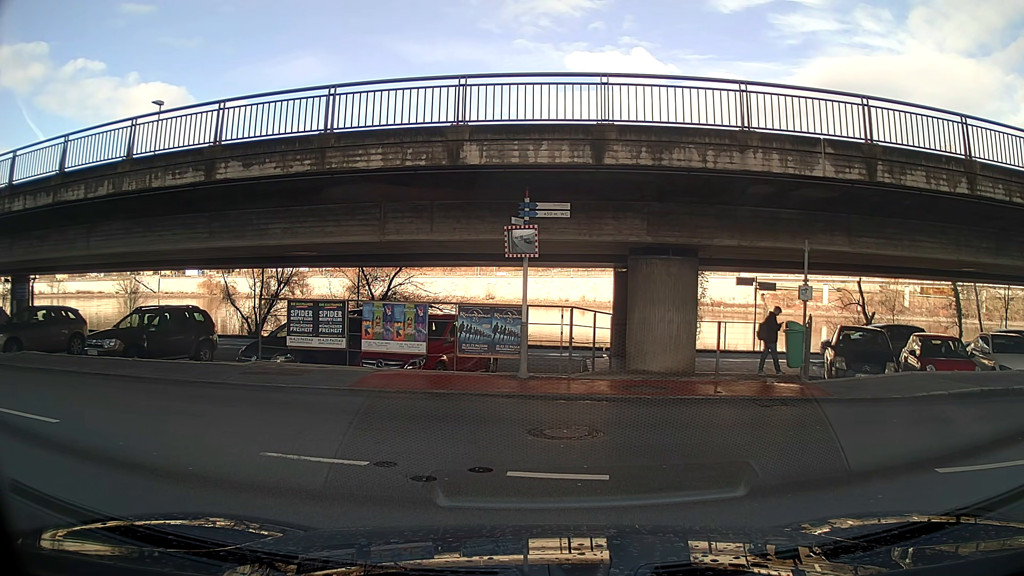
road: residential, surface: asphalt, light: Day
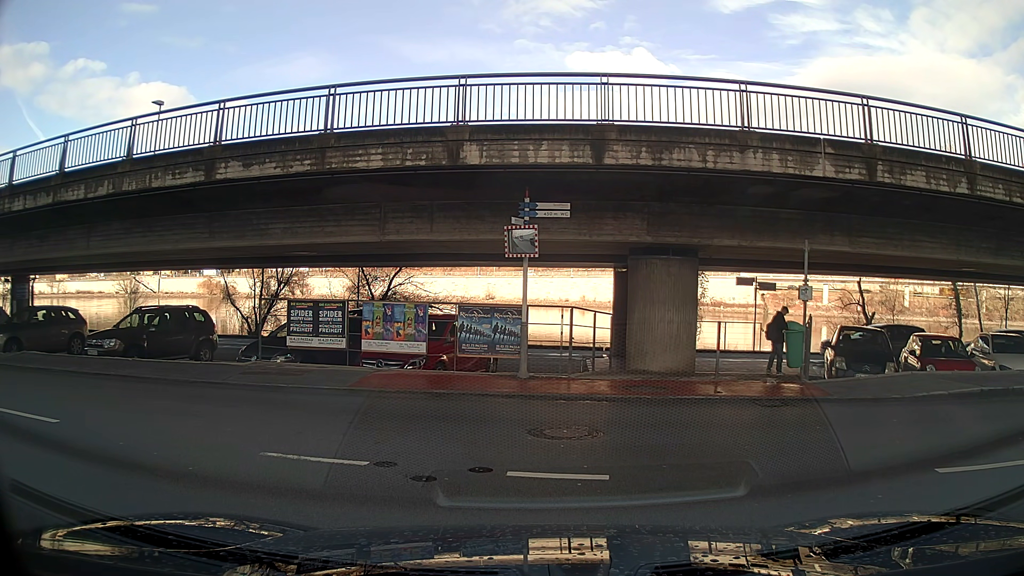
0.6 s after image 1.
(0.0, 0.0) m; 0°
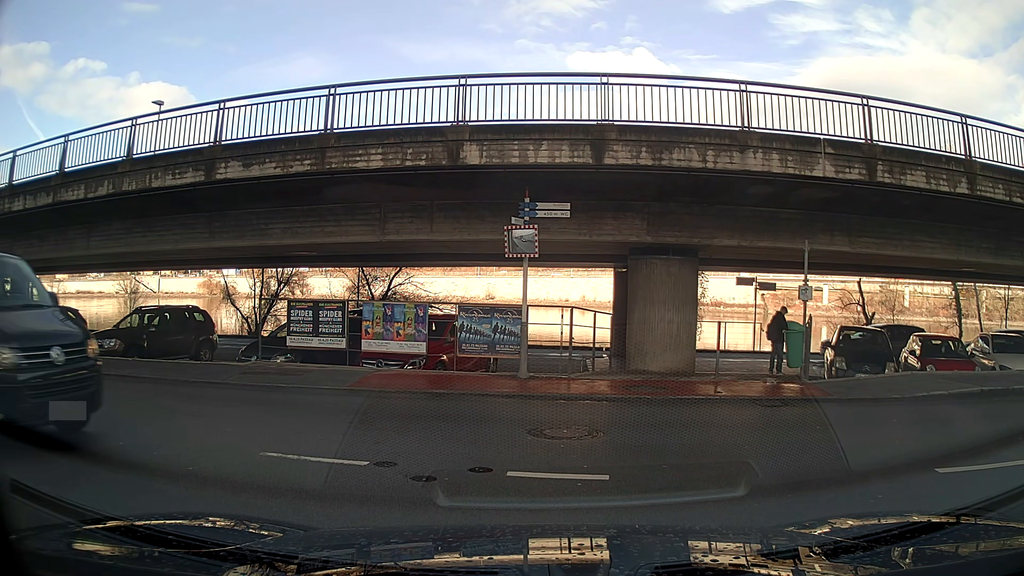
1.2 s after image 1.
(0.0, 0.0) m; 0°
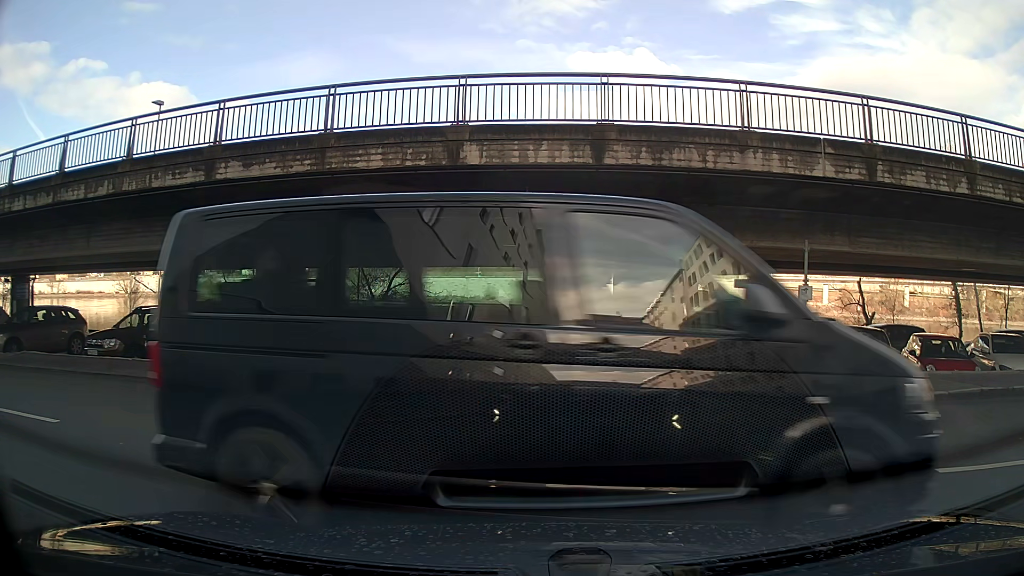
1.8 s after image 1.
(0.0, 0.0) m; 0°
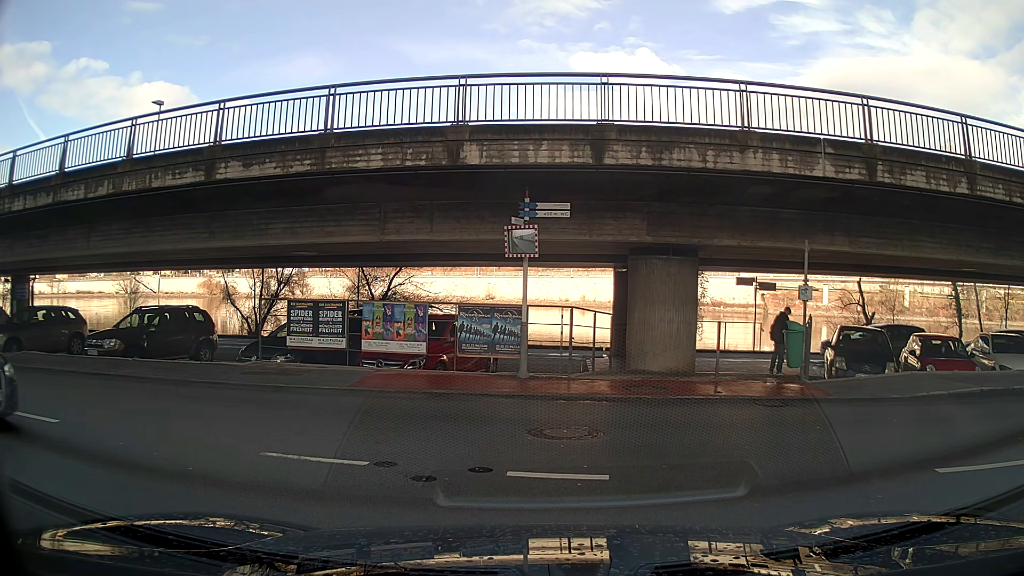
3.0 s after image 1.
(0.0, 0.0) m; 0°
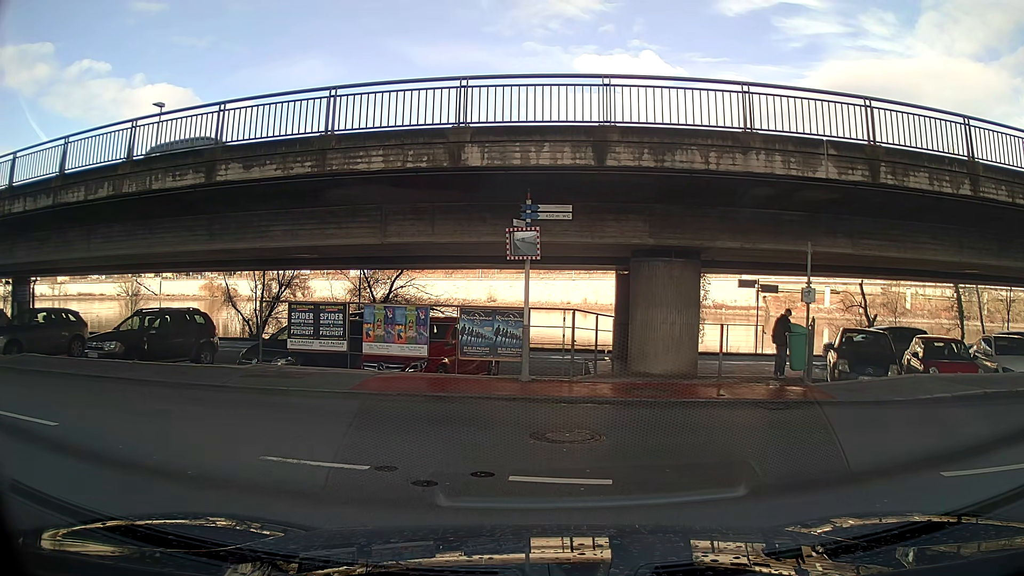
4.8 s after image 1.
(0.0, +0.1) m; 0°
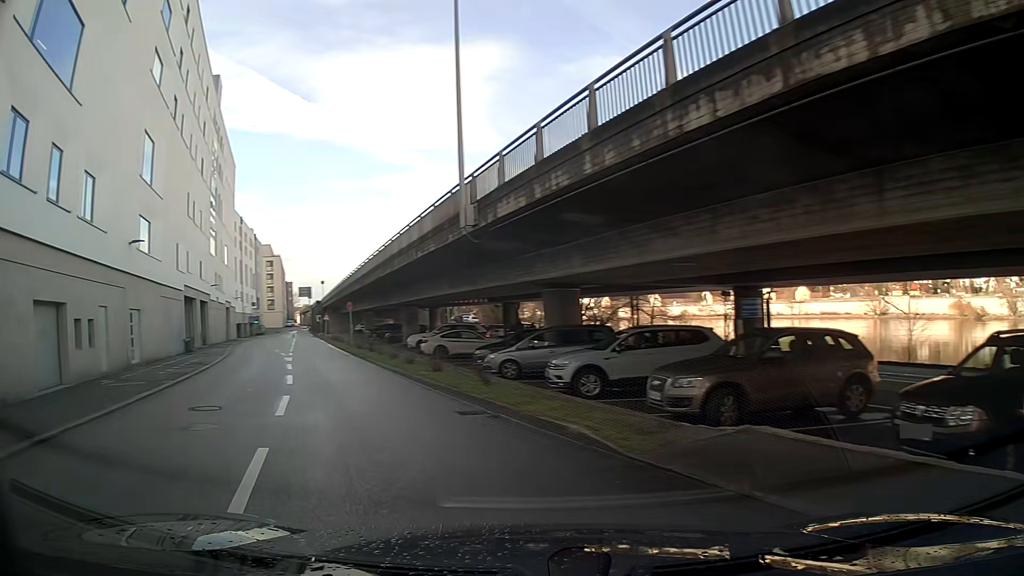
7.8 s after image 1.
(-6.9, +7.5) m; -70°
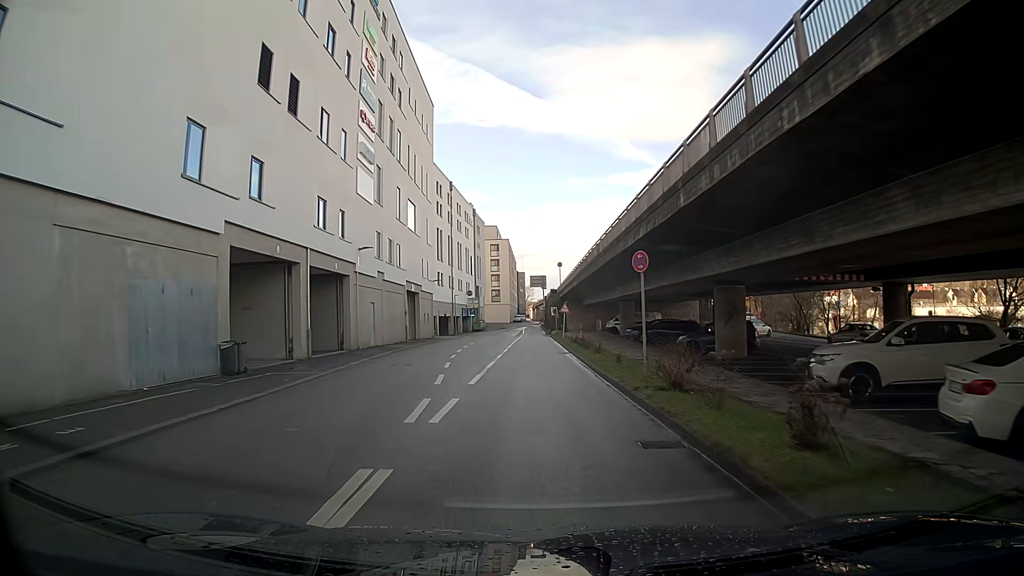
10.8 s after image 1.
(-6.8, +25.4) m; -17°
(0, +10) (0, +20) (0, +30) (0, +40) (0, +50) (0, +60) (0, +70) (0, +80) (0, +90) (+1, +100) m
